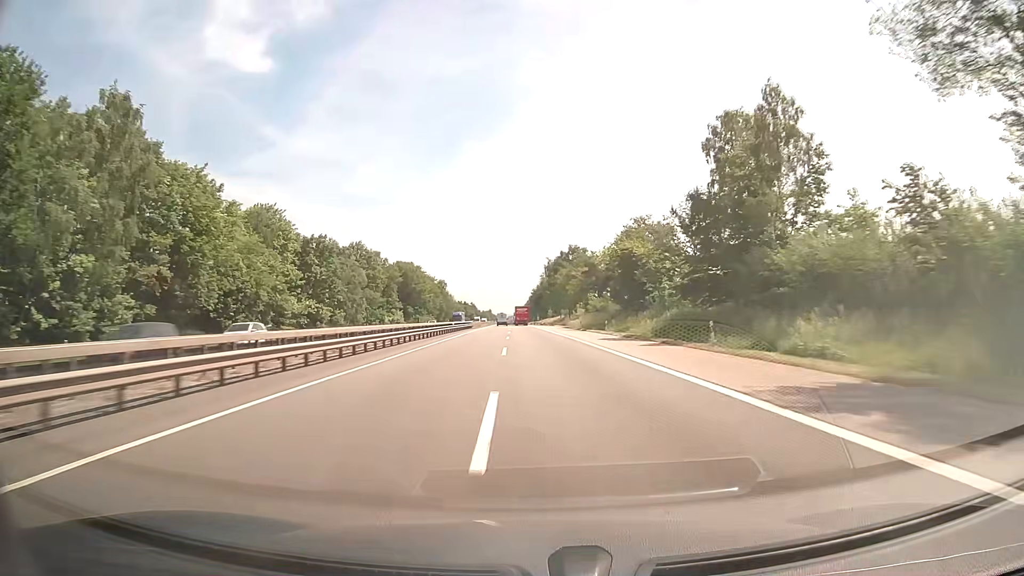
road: motorway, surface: asphalt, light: Day
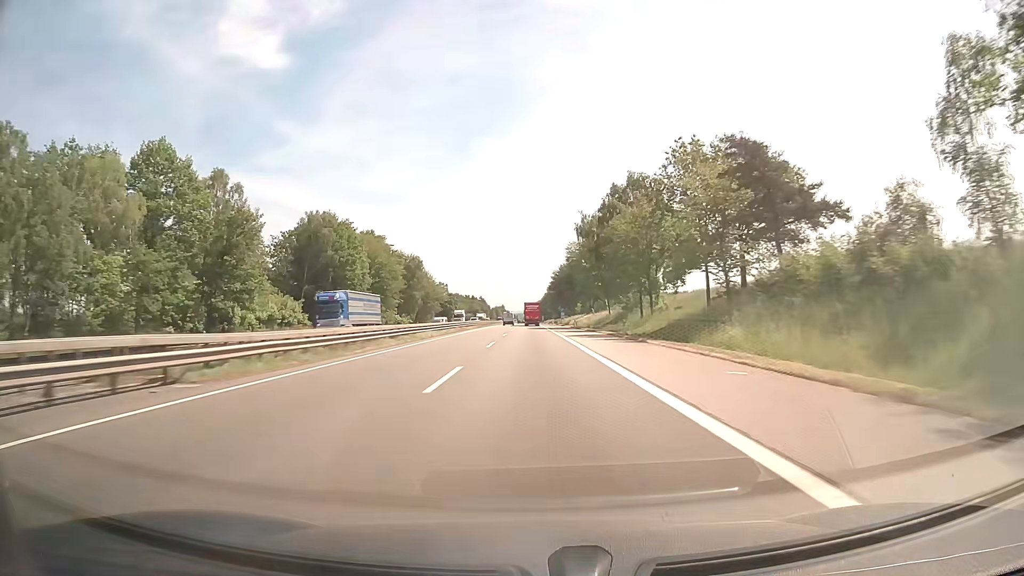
(-1.0, +82.7) m; -1°
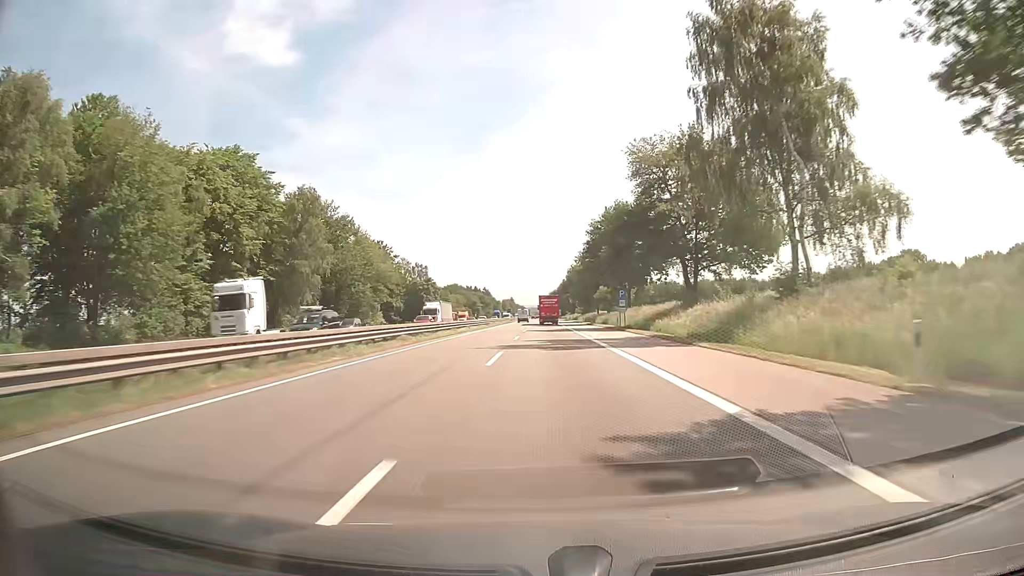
(-0.9, +82.5) m; -1°
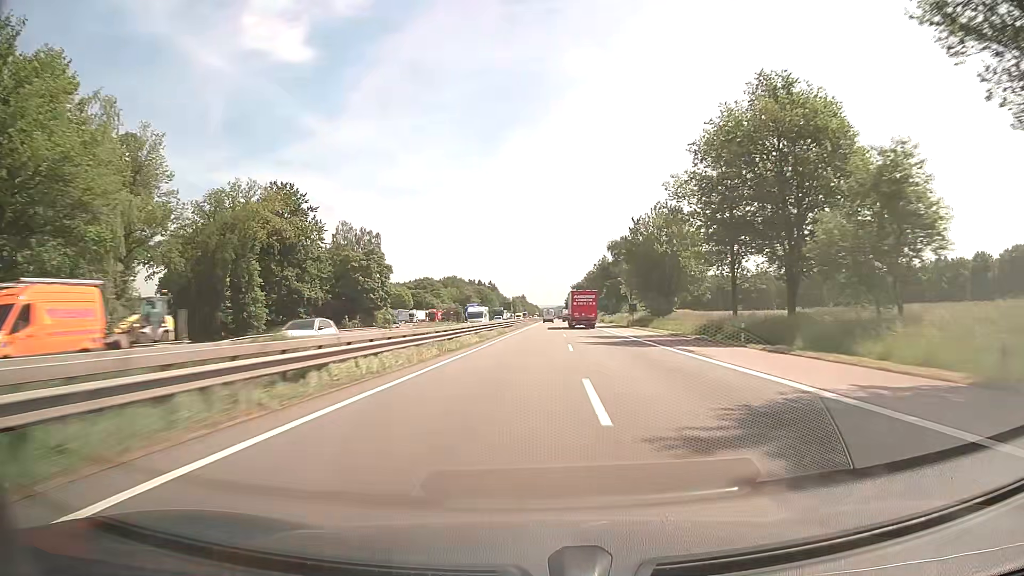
(-1.1, +79.9) m; -2°
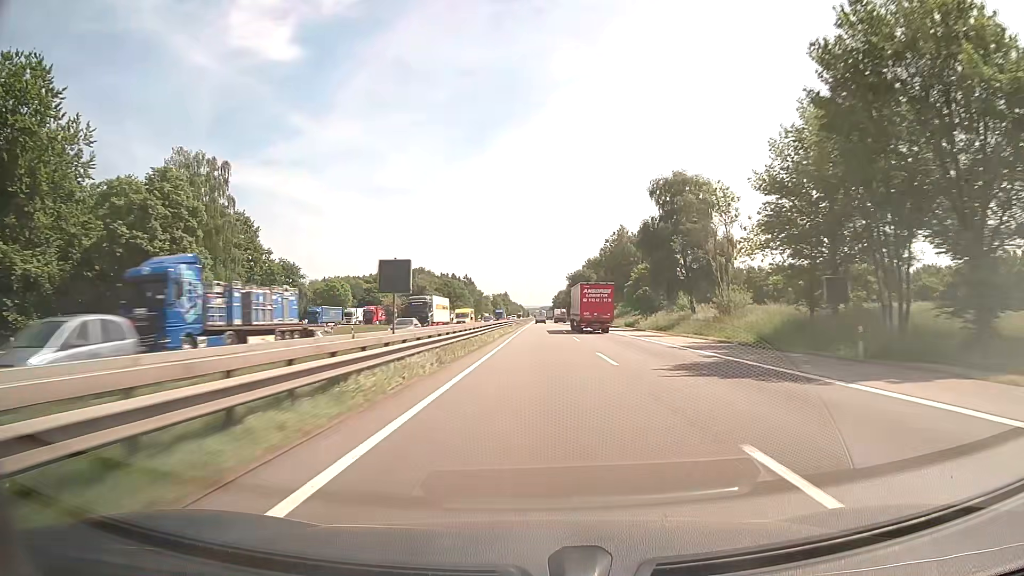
(+0.8, +60.8) m; +1°
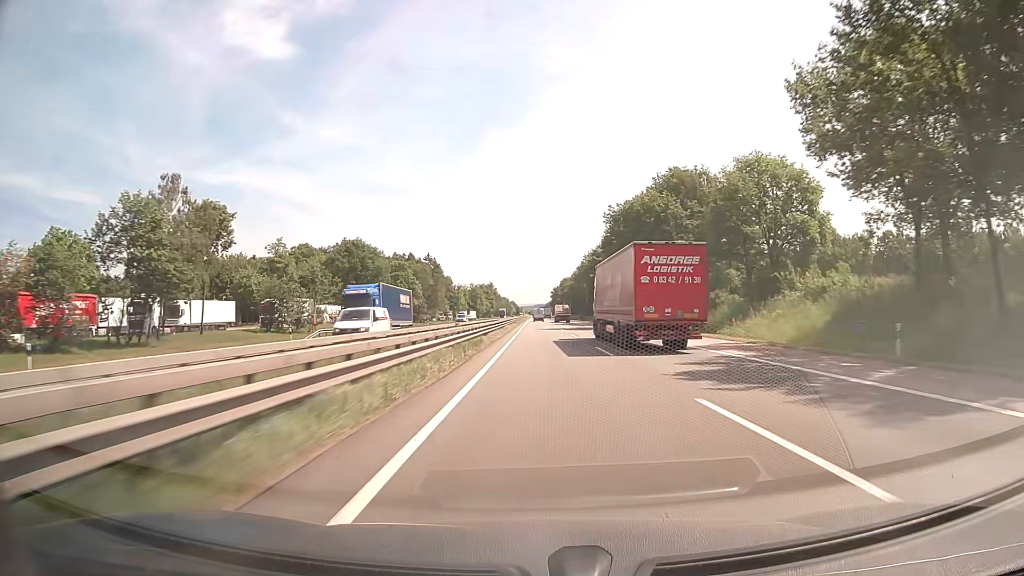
(+0.8, +102.4) m; +1°
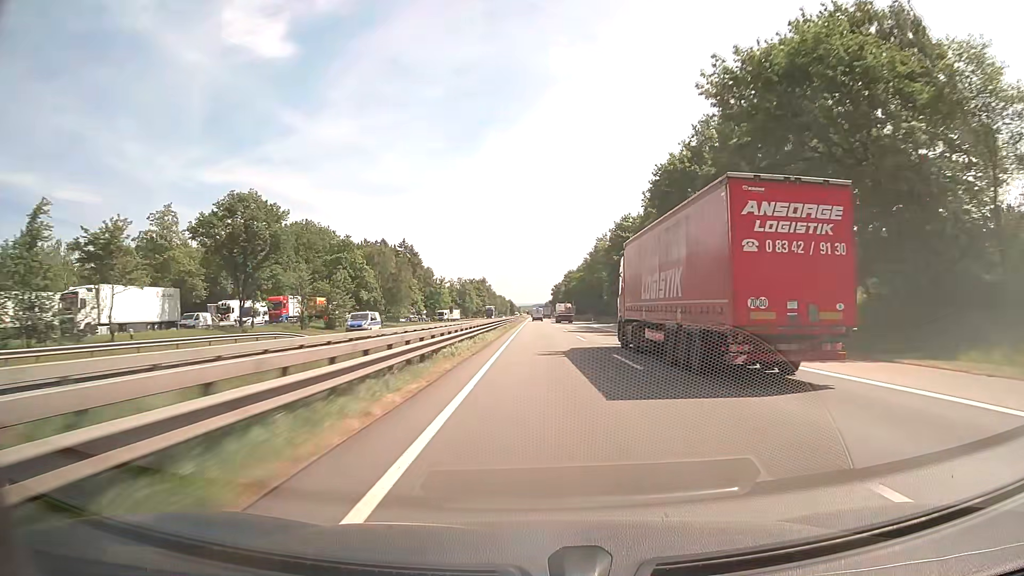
(0.0, +41.1) m; 0°
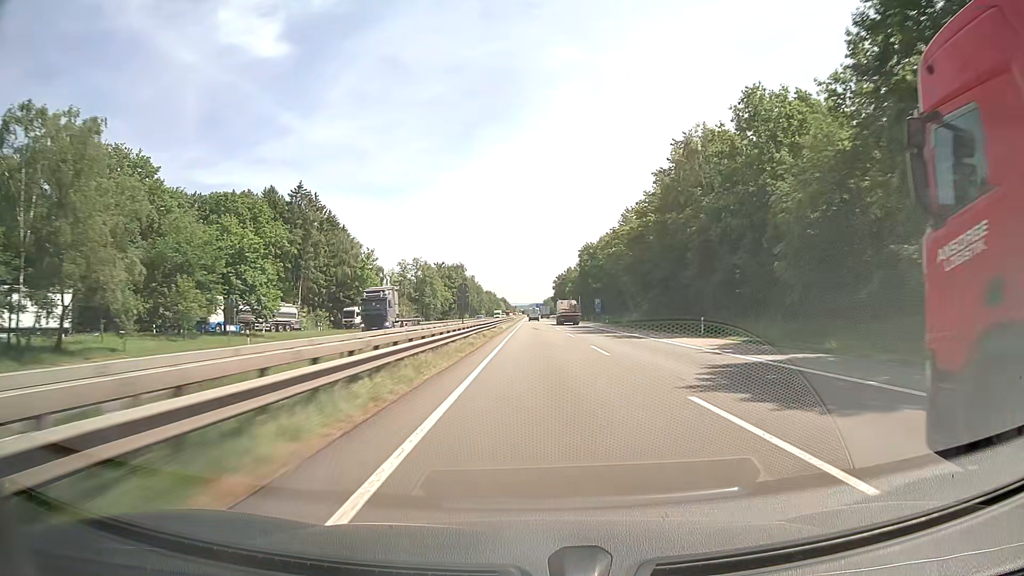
(+0.3, +82.4) m; 0°
(0, +10) (0, +20) (0, +30) (0, +40) (0, +50) (0, +60) (0, +70) (0, +80) (0, +90) (0, +100) m
